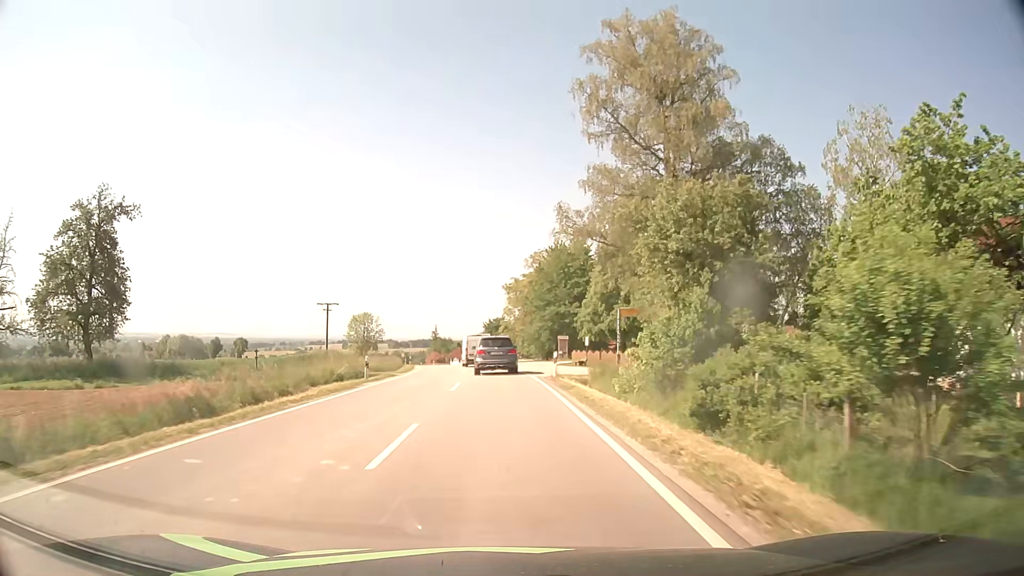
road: secondary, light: Day
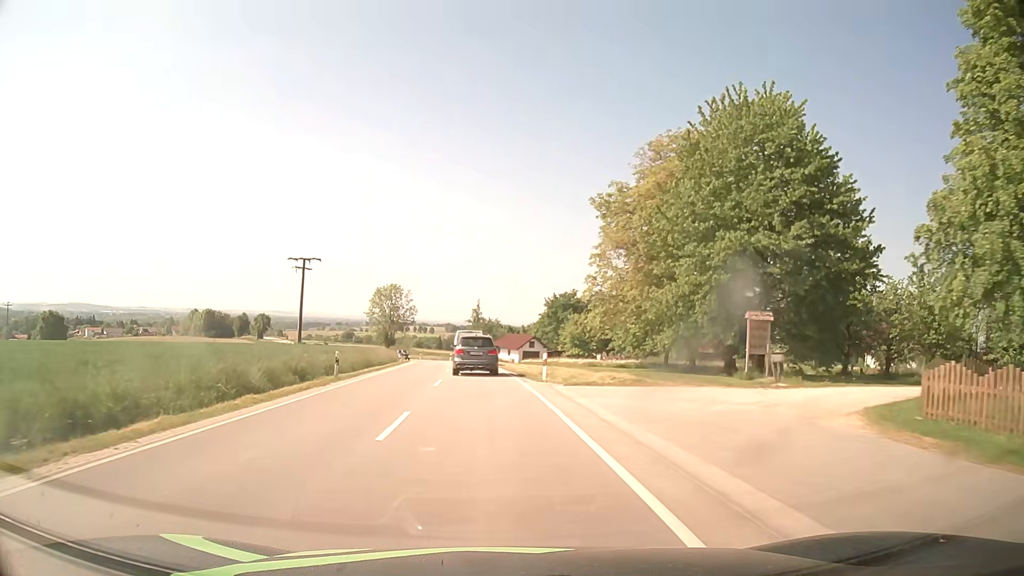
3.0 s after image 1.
(-1.4, +46.2) m; -5°
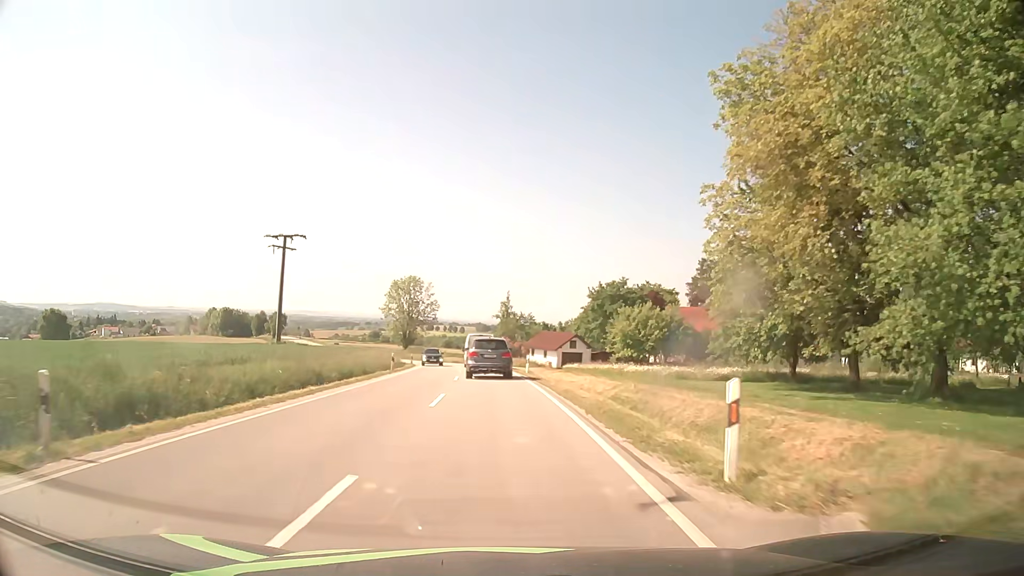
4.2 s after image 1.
(-0.5, +18.3) m; -2°
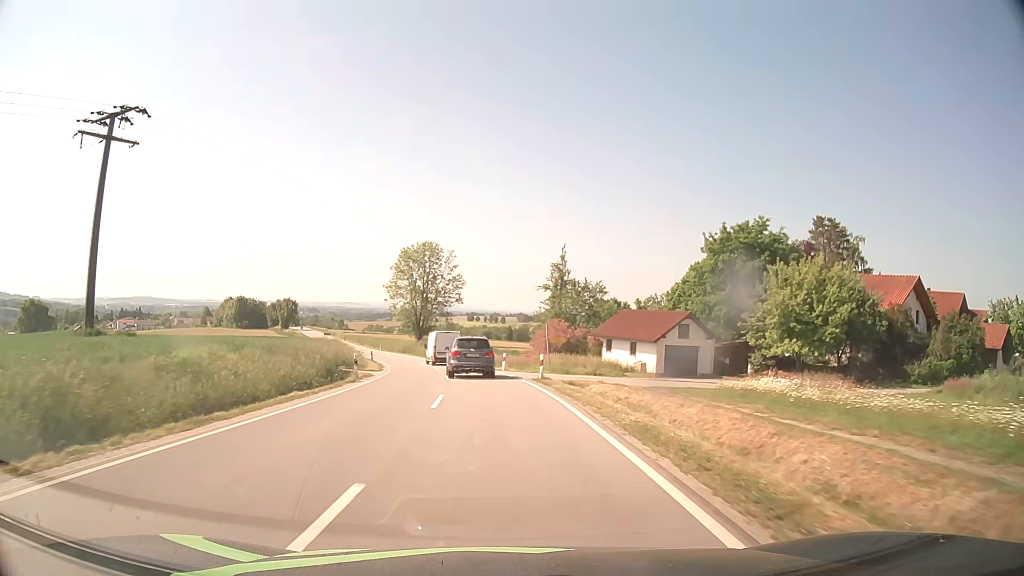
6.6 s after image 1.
(-1.1, +36.7) m; -4°
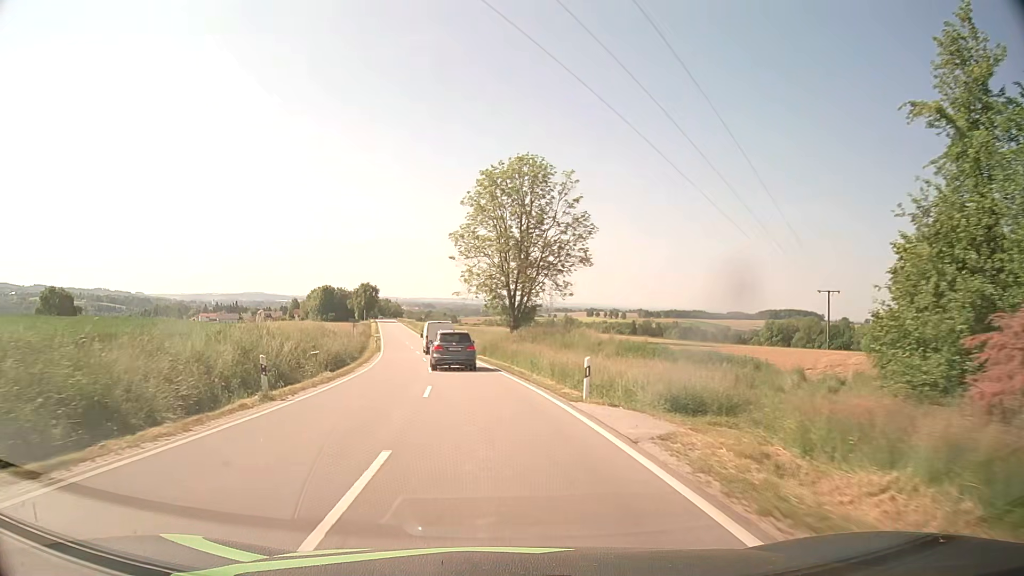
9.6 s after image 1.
(-3.5, +46.2) m; -10°
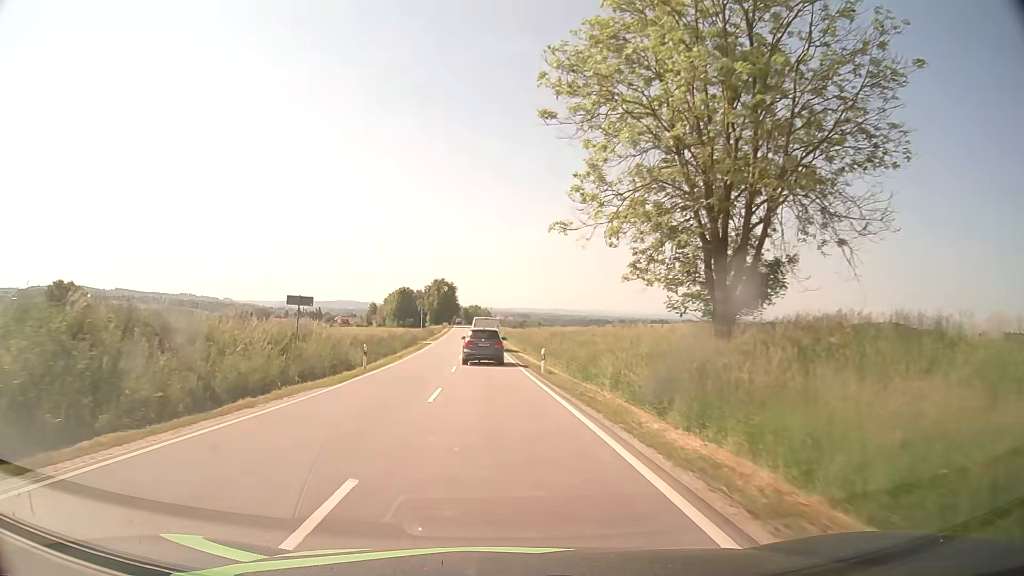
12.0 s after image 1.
(-2.9, +37.9) m; -8°
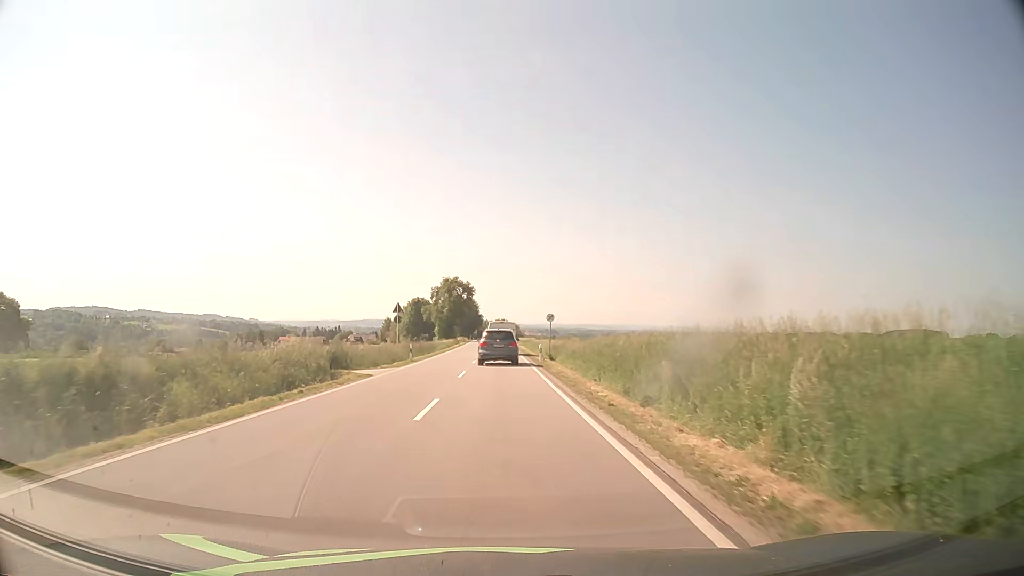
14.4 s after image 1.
(-1.1, +39.4) m; -2°
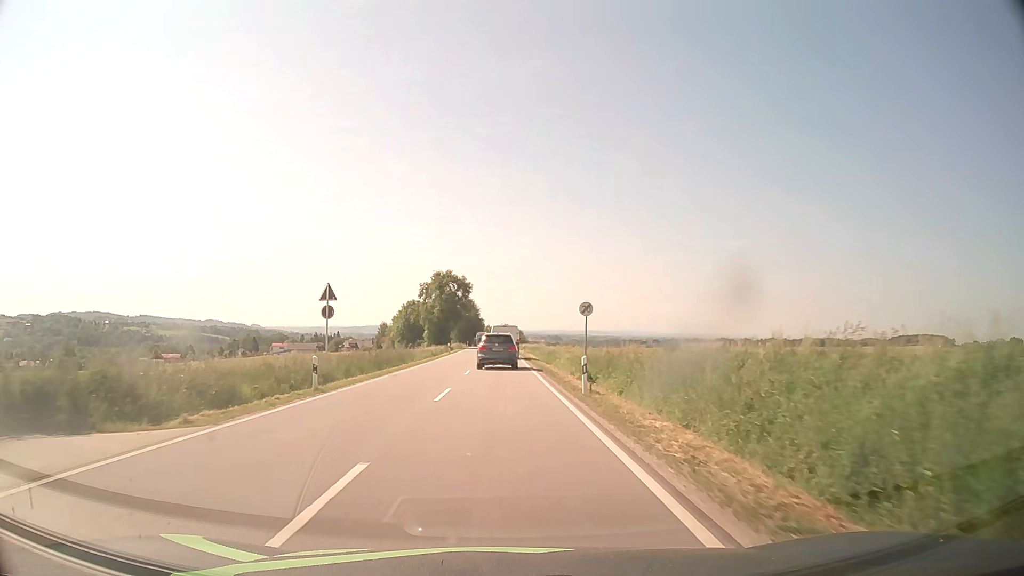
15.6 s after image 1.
(-0.1, +19.9) m; 0°
(0, +10) (0, +20) (0, +30) (0, +40) (0, +50) (0, +60) (0, +70) (0, +80) (-1, +90) (-1, +100) m
